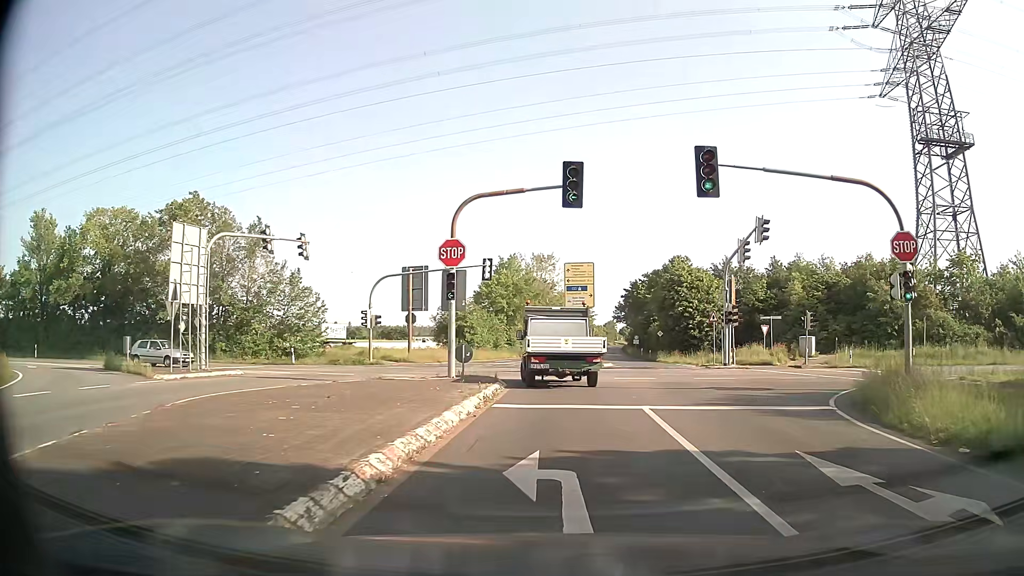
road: secondary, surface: asphalt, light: Day
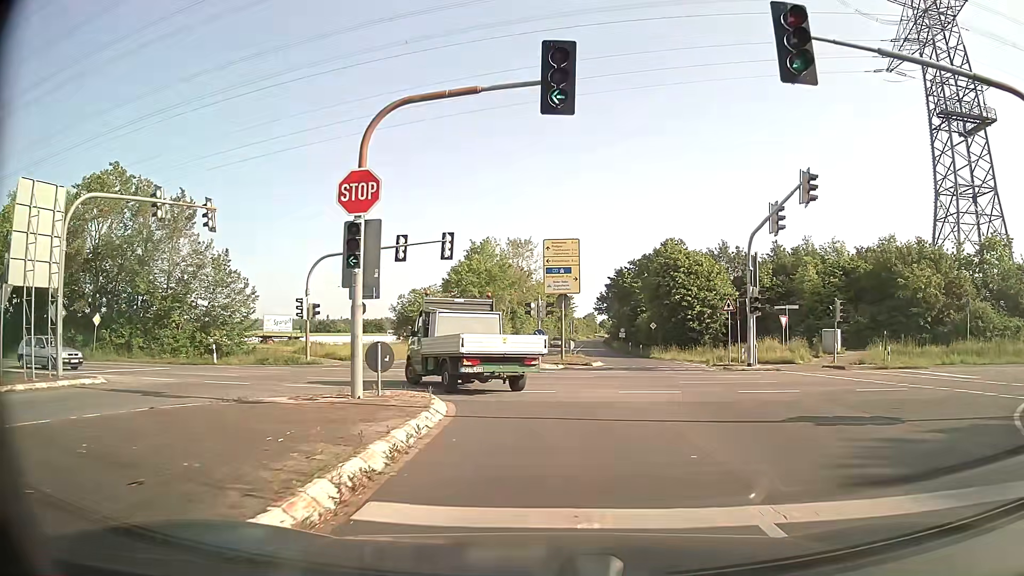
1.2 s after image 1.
(+0.1, +8.3) m; +1°
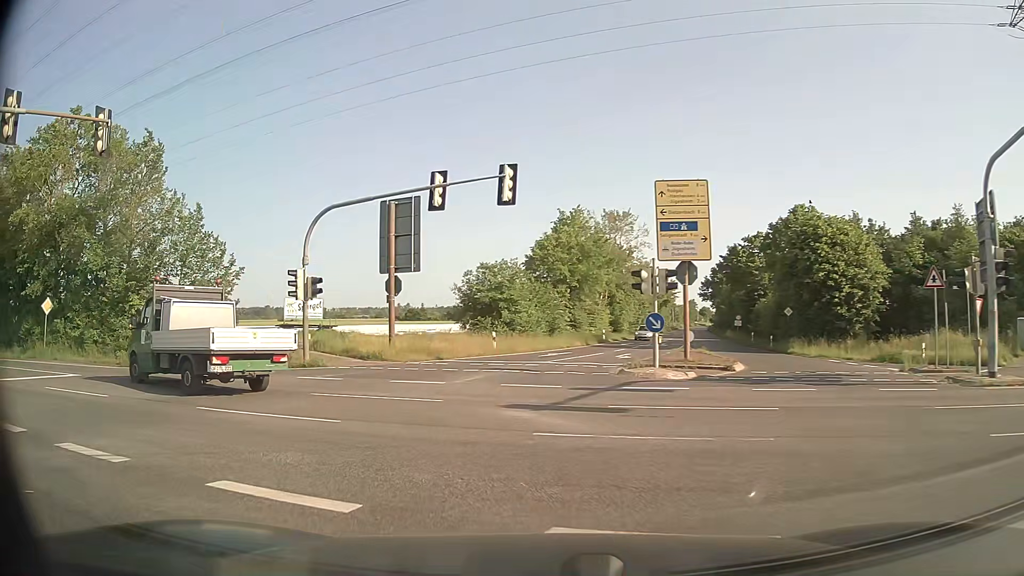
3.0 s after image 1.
(-0.3, +12.5) m; -7°
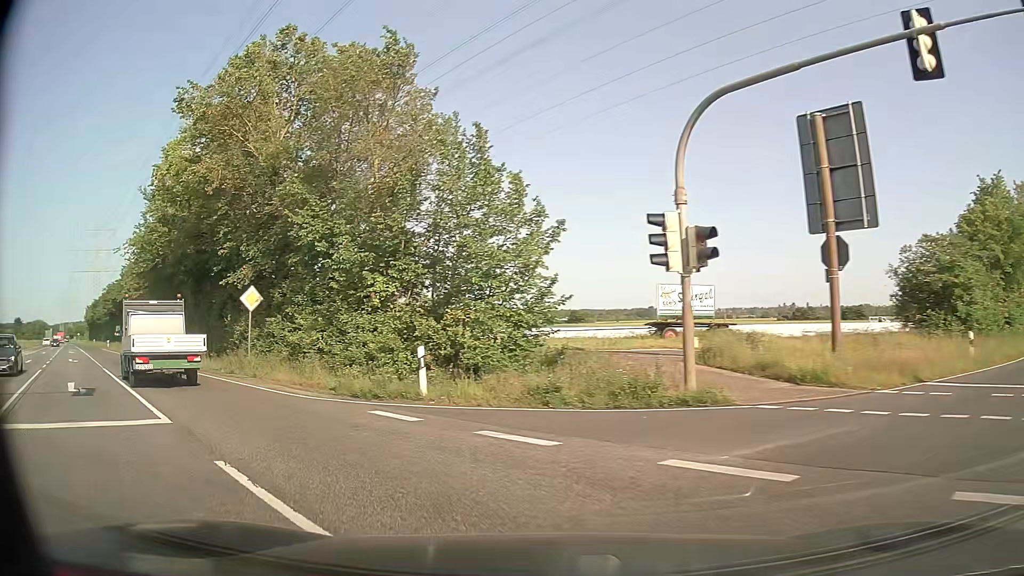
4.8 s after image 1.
(-3.3, +11.9) m; -32°
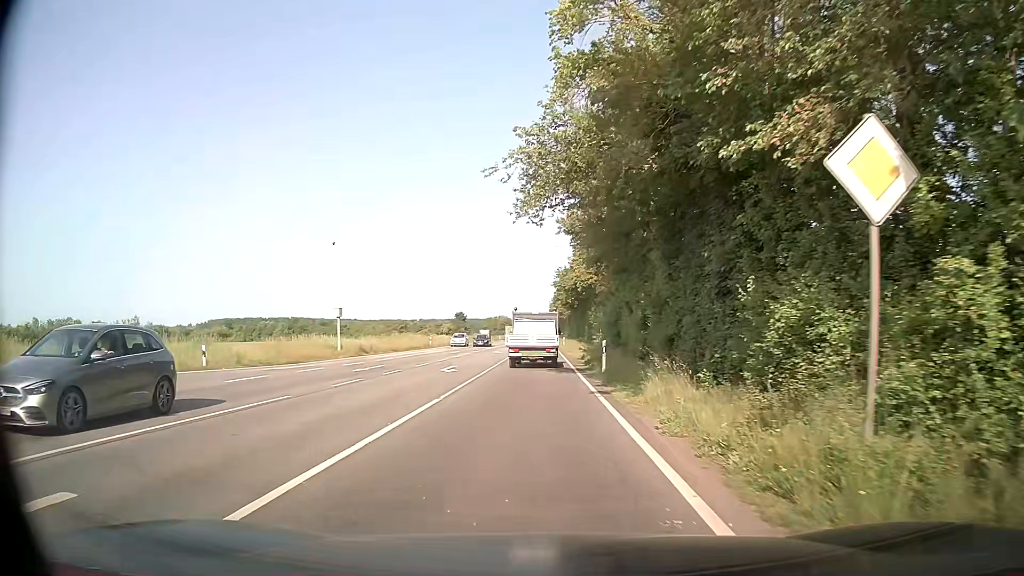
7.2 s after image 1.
(-7.2, +15.8) m; -43°
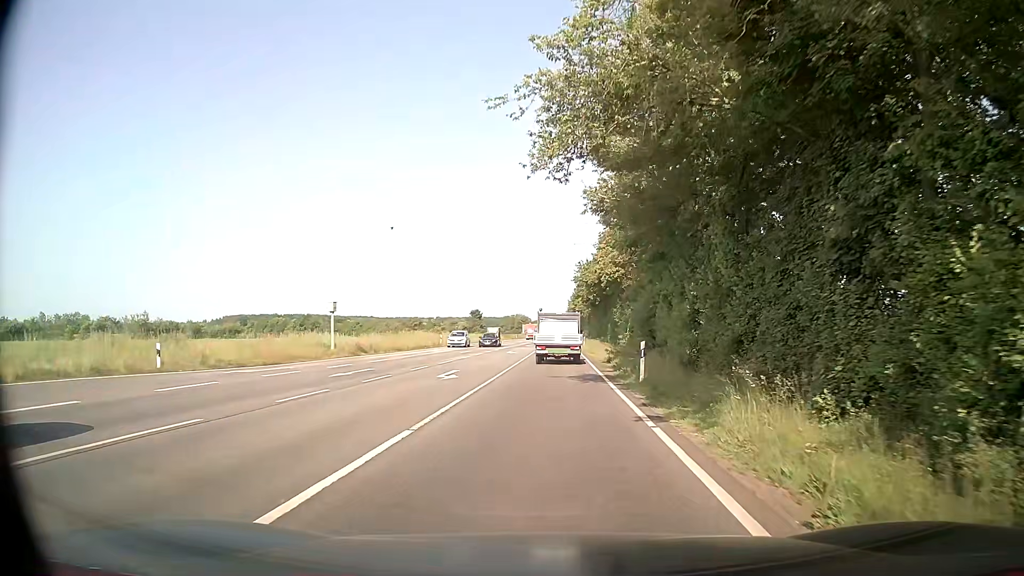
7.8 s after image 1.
(-0.1, +5.2) m; -2°
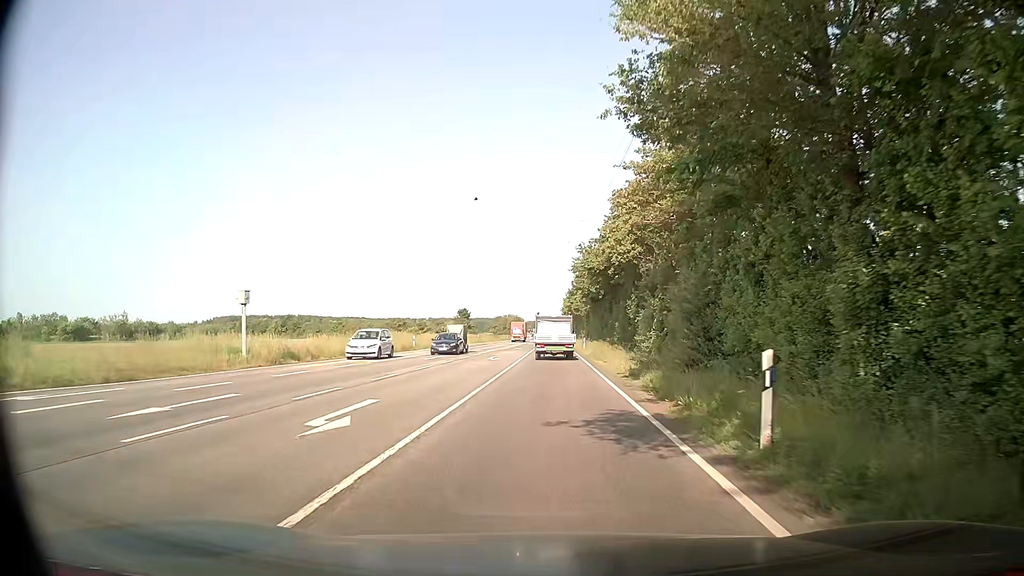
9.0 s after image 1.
(+0.1, +11.5) m; +1°
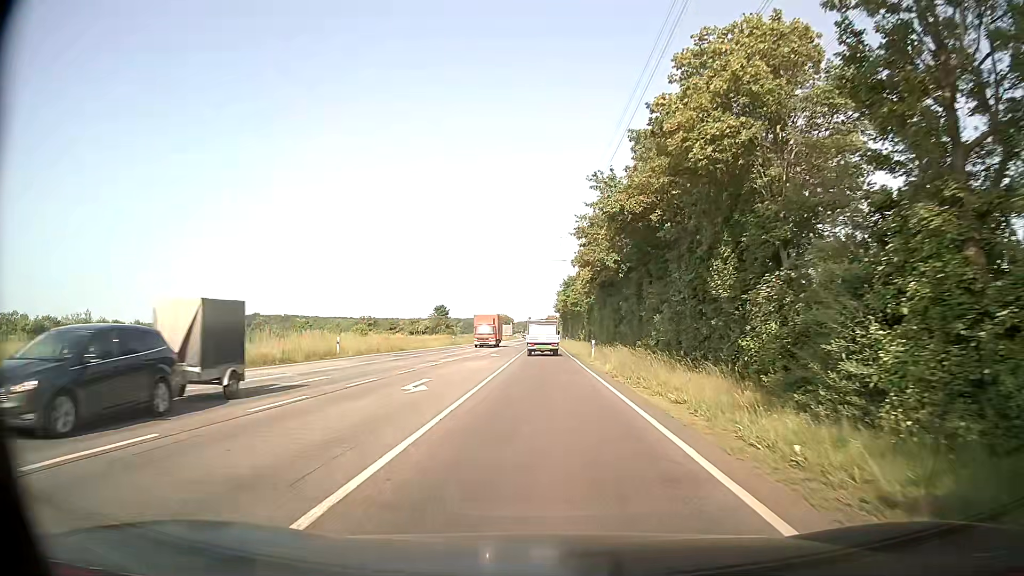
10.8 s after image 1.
(+0.2, +20.5) m; +1°
(0, +10) (0, +20) (0, +30) (0, +40) (0, +50) (0, +60) (0, +70) (0, +80) (0, +90) (0, +100) m
